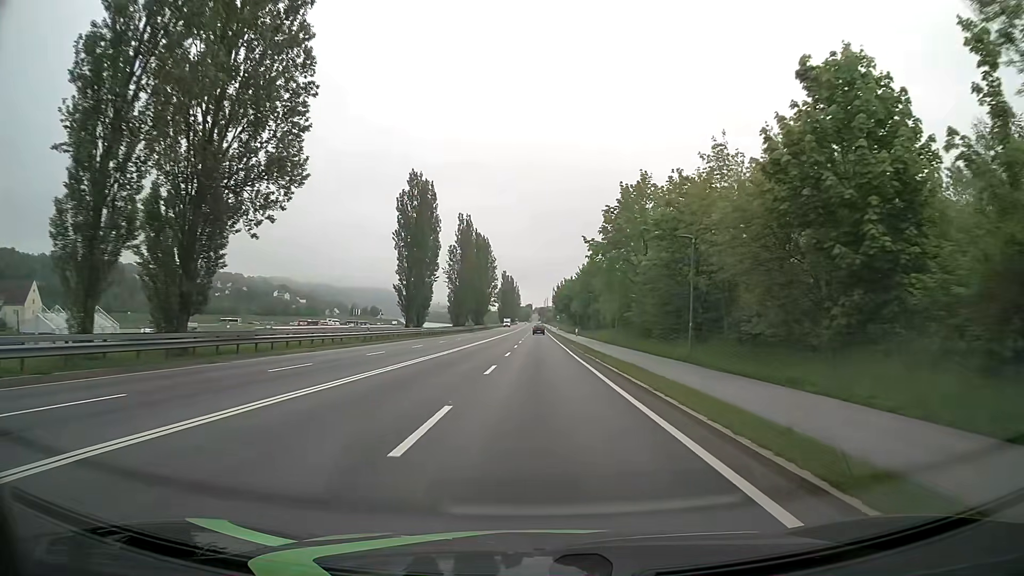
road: primary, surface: asphalt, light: Day
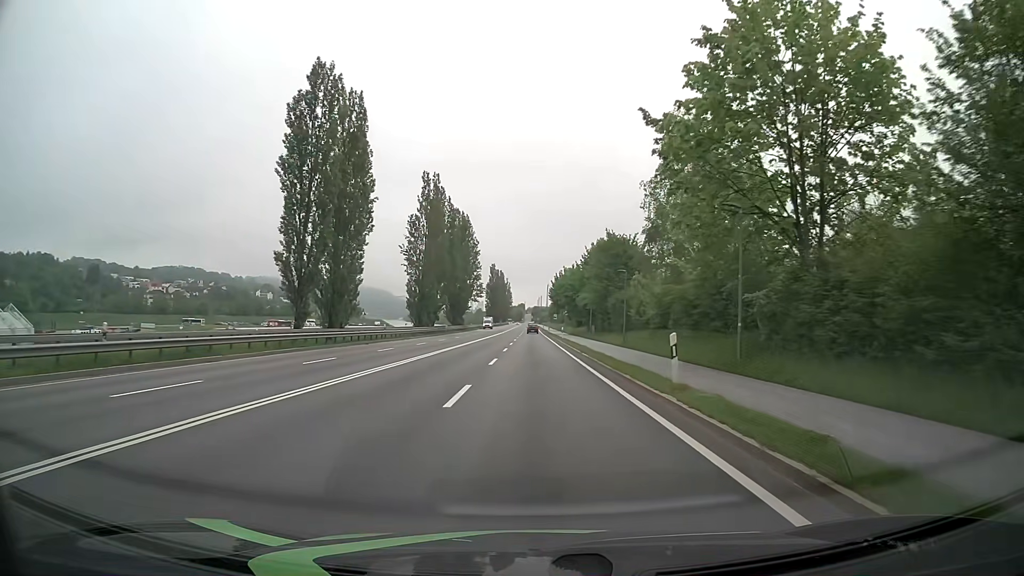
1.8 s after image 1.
(+0.1, +32.4) m; +1°
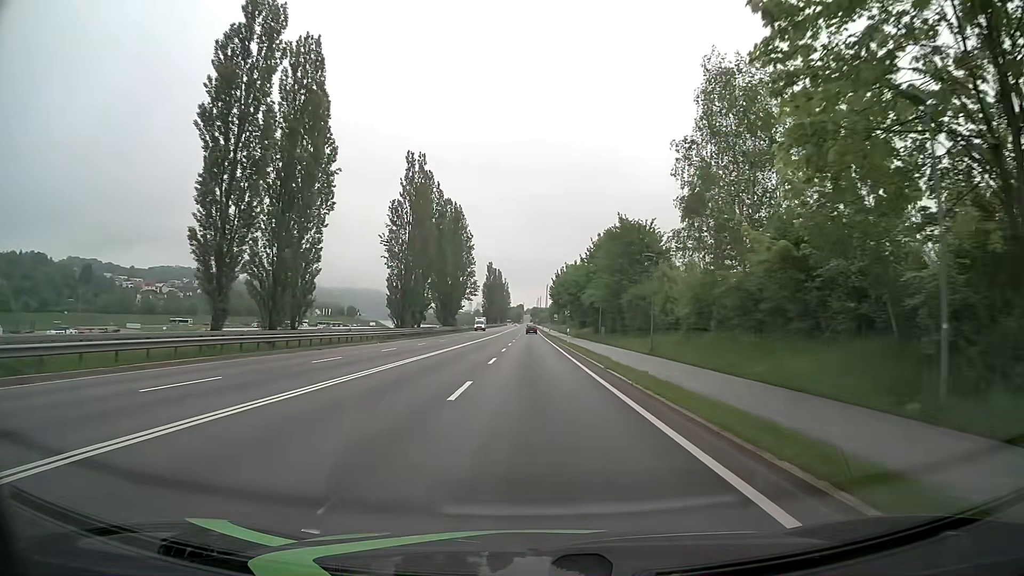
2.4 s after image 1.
(0.0, +10.8) m; 0°
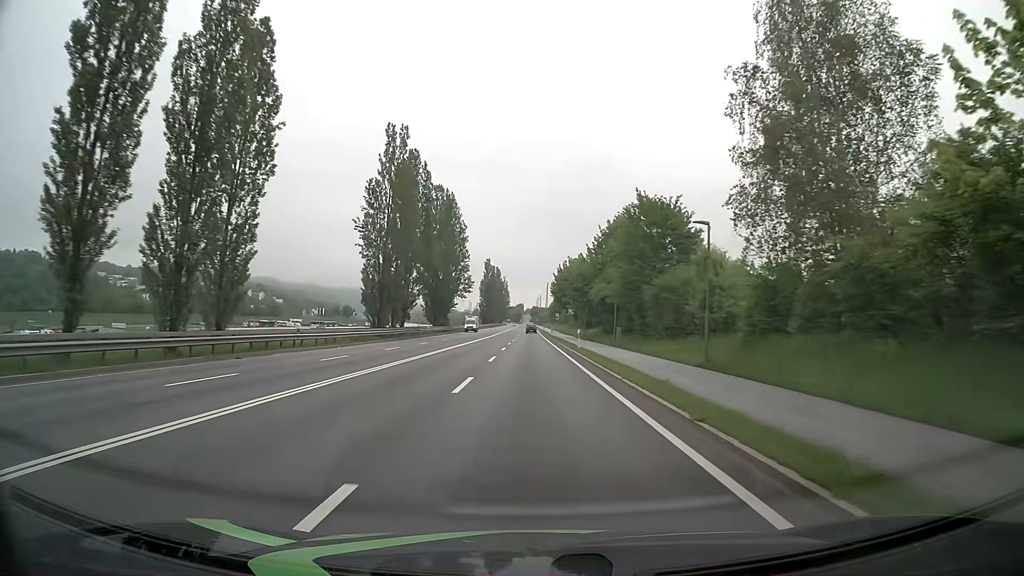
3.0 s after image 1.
(0.0, +10.8) m; 0°
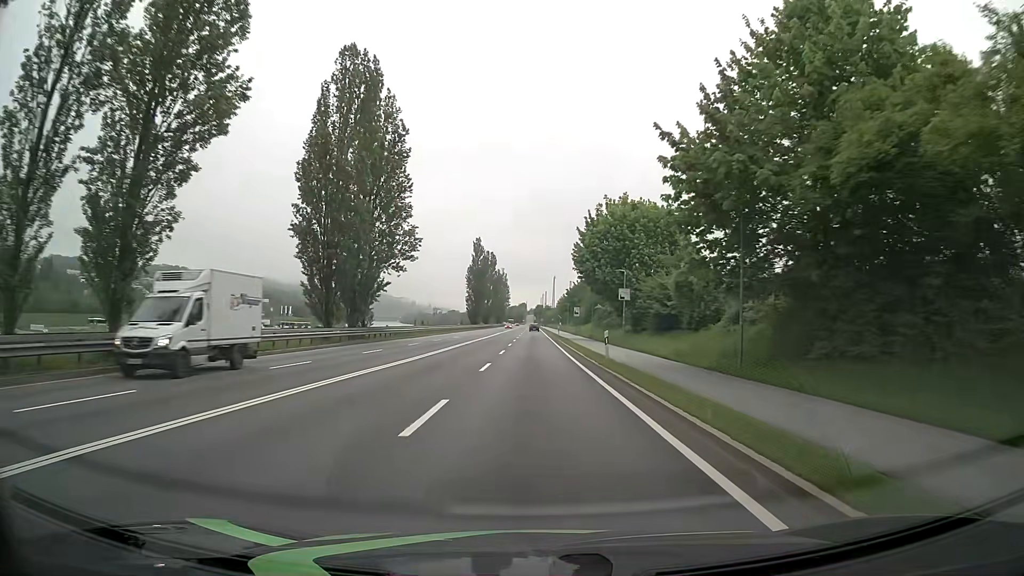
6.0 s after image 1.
(-0.6, +53.7) m; -1°
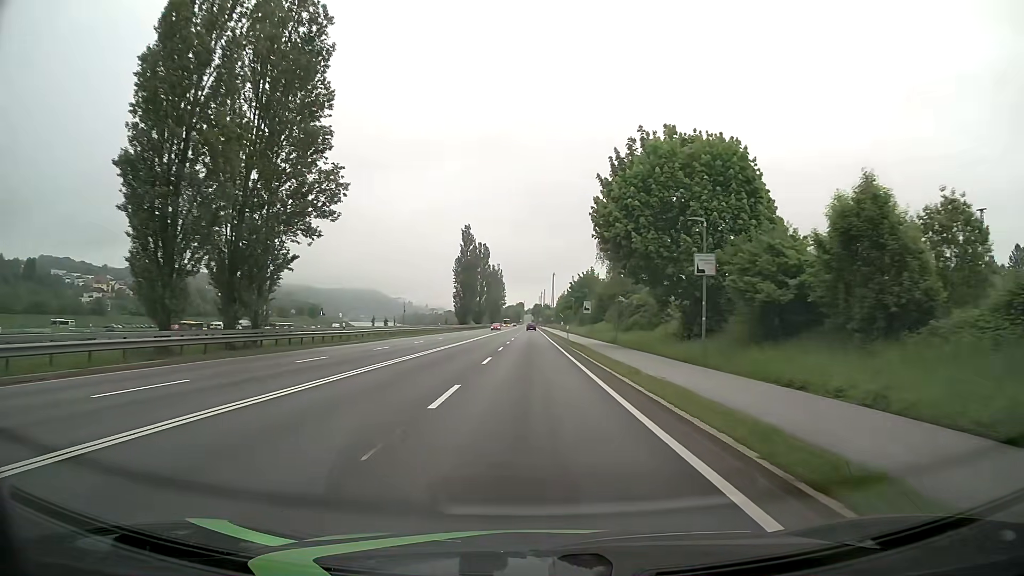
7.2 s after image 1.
(0.0, +21.4) m; 0°
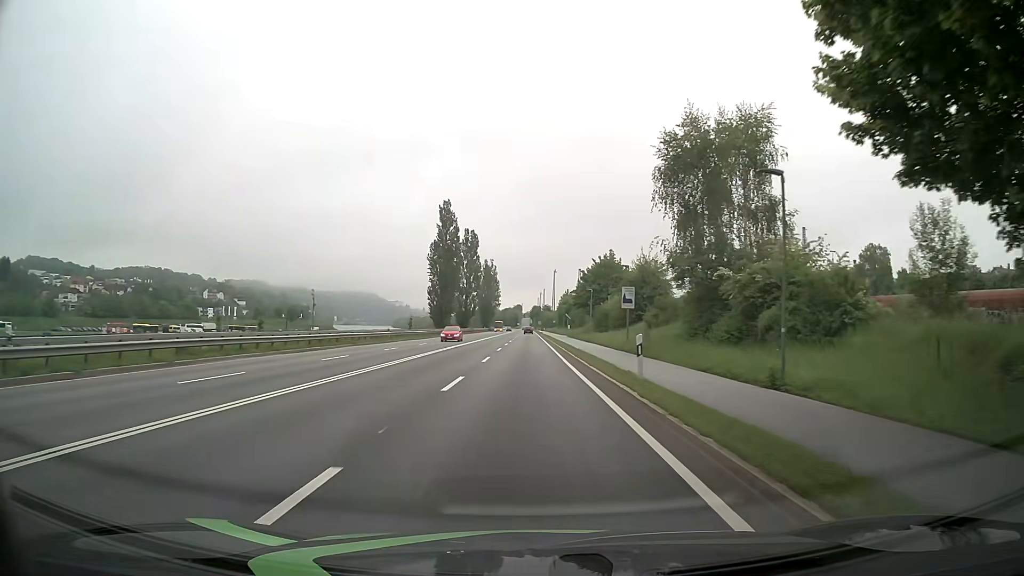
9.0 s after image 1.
(-0.1, +32.2) m; 0°
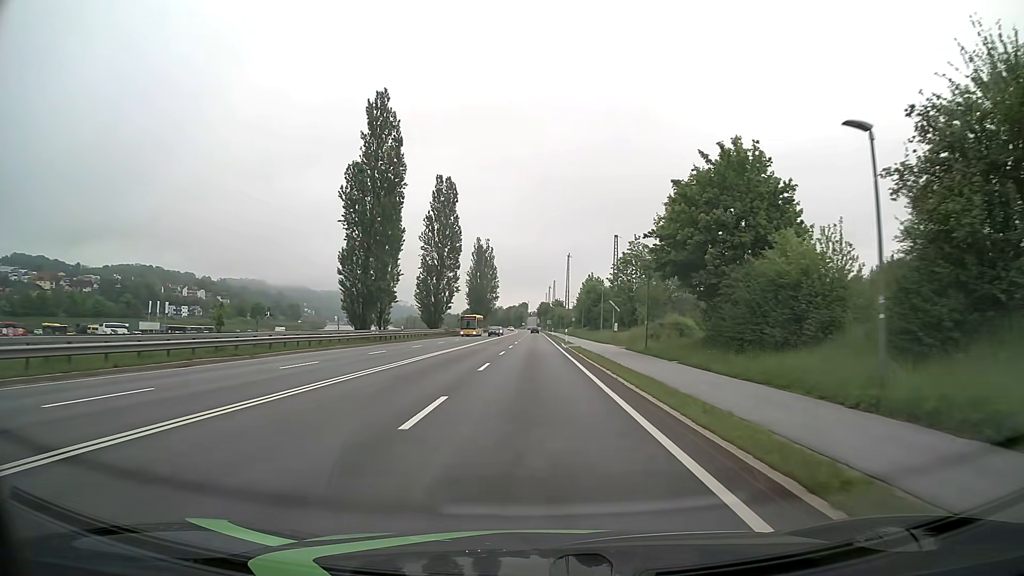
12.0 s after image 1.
(-0.2, +53.6) m; 0°
(0, +10) (0, +20) (0, +30) (0, +40) (0, +50) (0, +60) (0, +70) (0, +80) (0, +90) (0, +100) m
